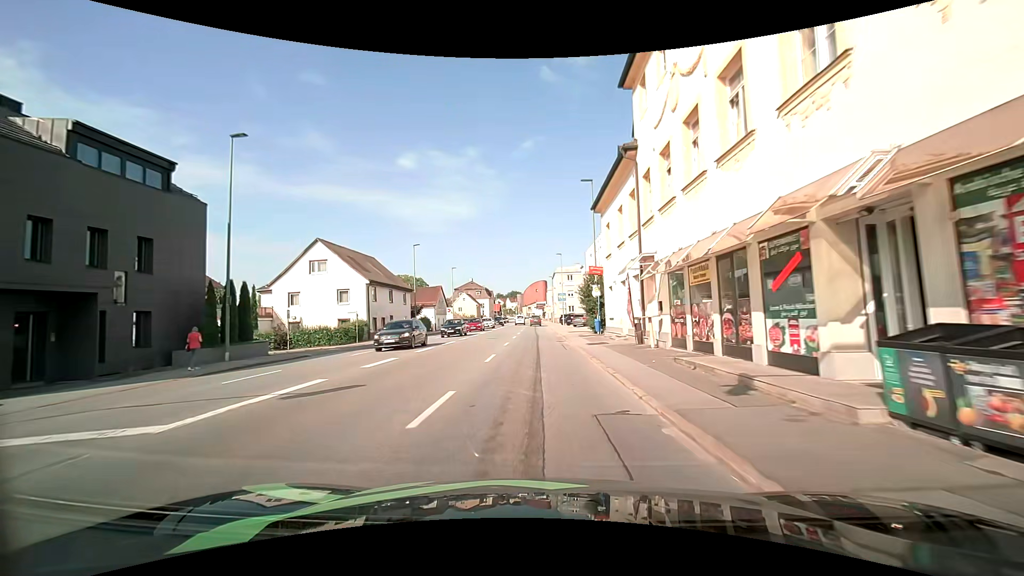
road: tertiary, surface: asphalt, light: Day
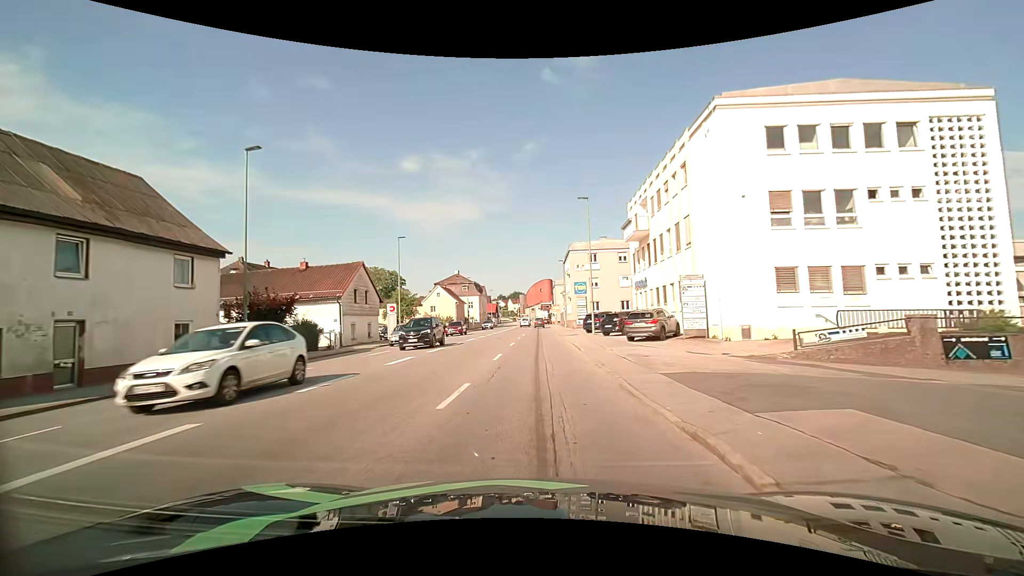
(-0.3, +34.6) m; 0°
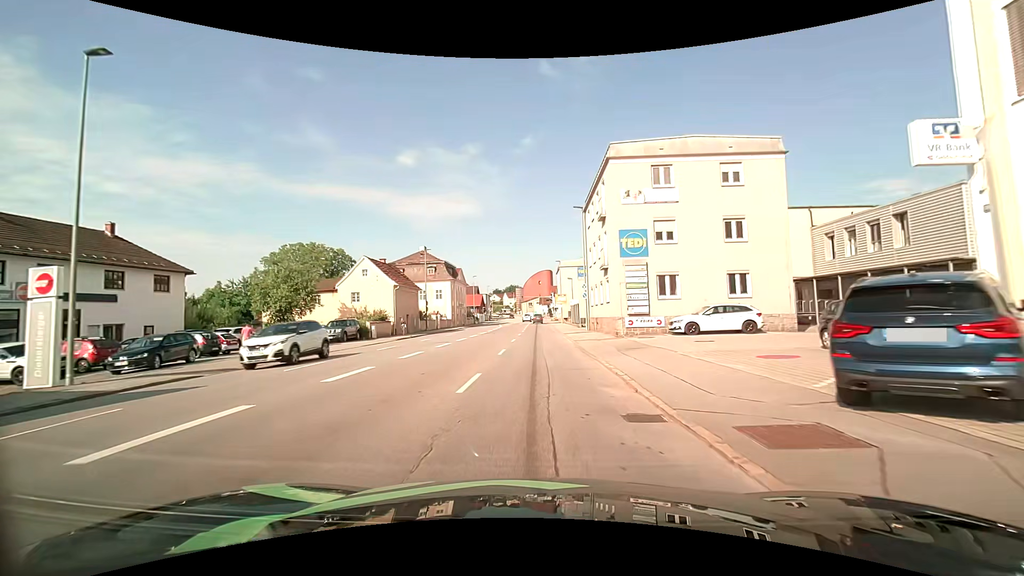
(-0.3, +35.0) m; -1°
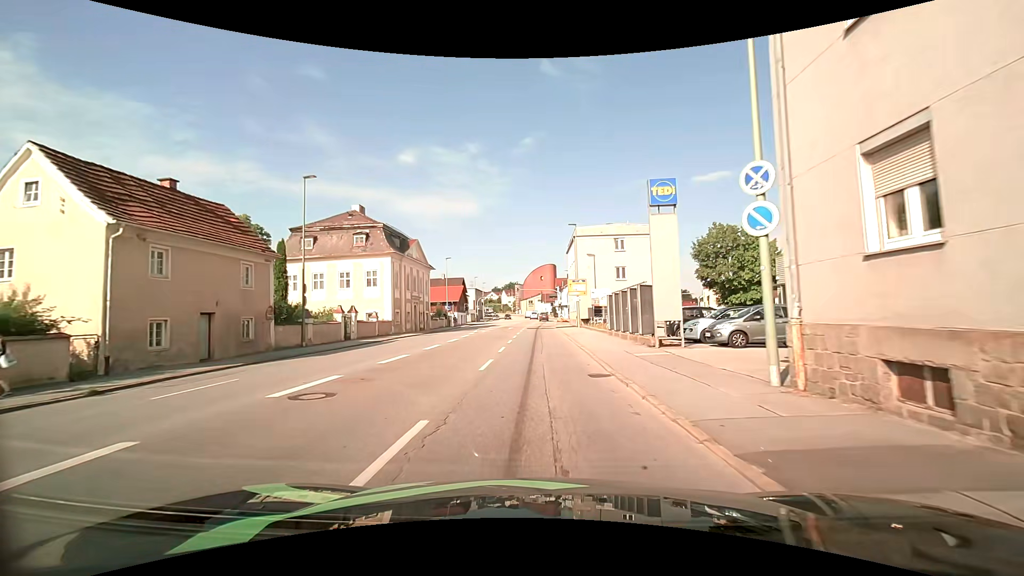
(+0.4, +32.2) m; 0°
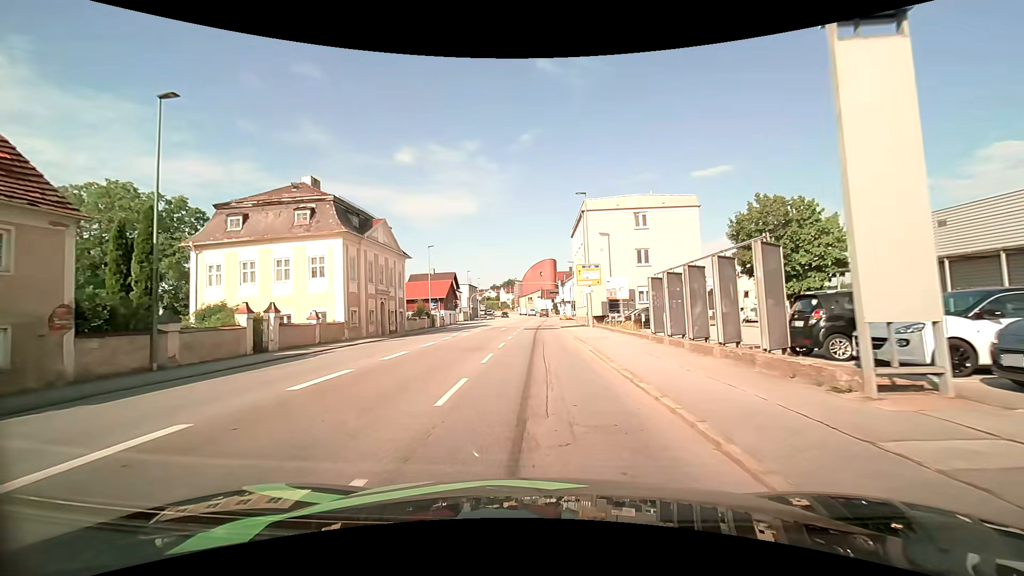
(0.0, +11.3) m; +1°
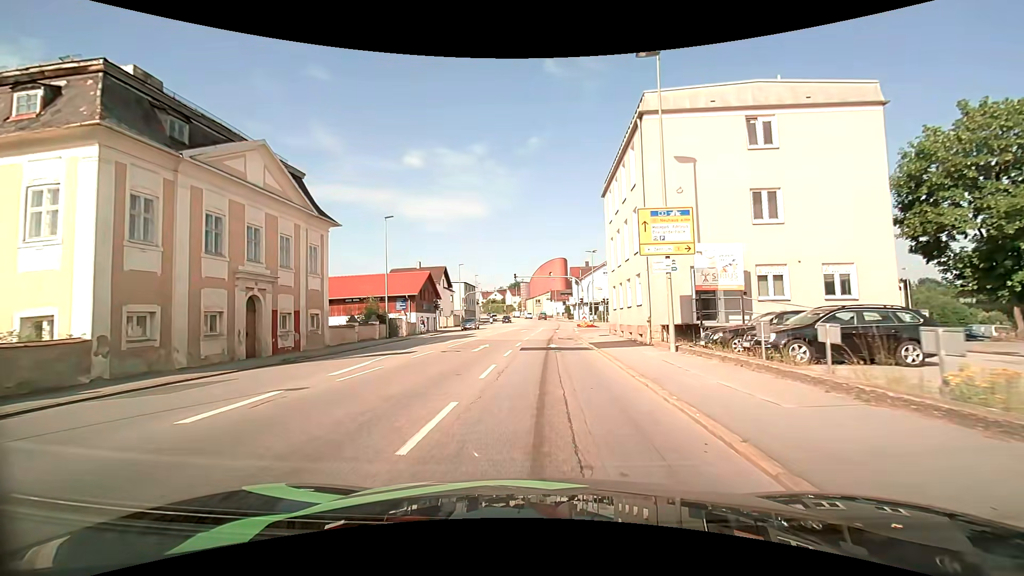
(-0.3, +20.5) m; -2°
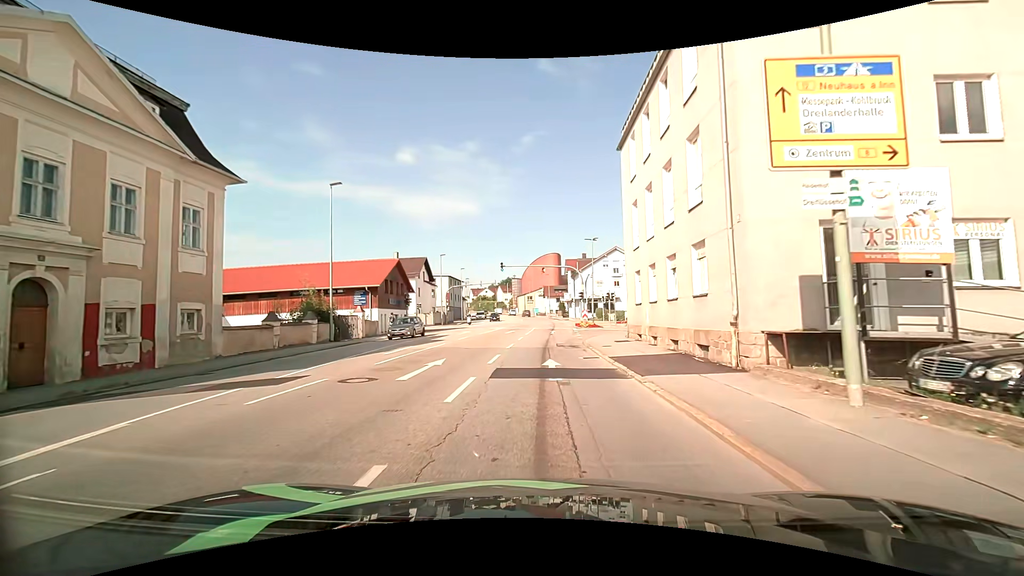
(+0.1, +9.6) m; +1°
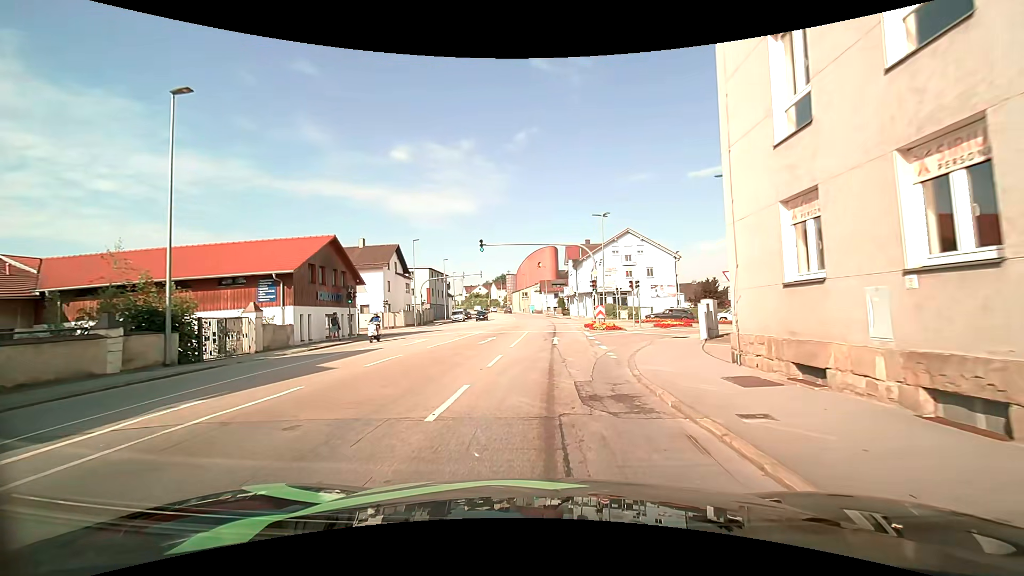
(+0.1, +13.5) m; +1°
(0, +10) (+2, +20) (+6, +29) (+13, +36) (+21, +41) (+31, +44) (+41, +45) (+51, +46) (+61, +46) (+71, +45) m
